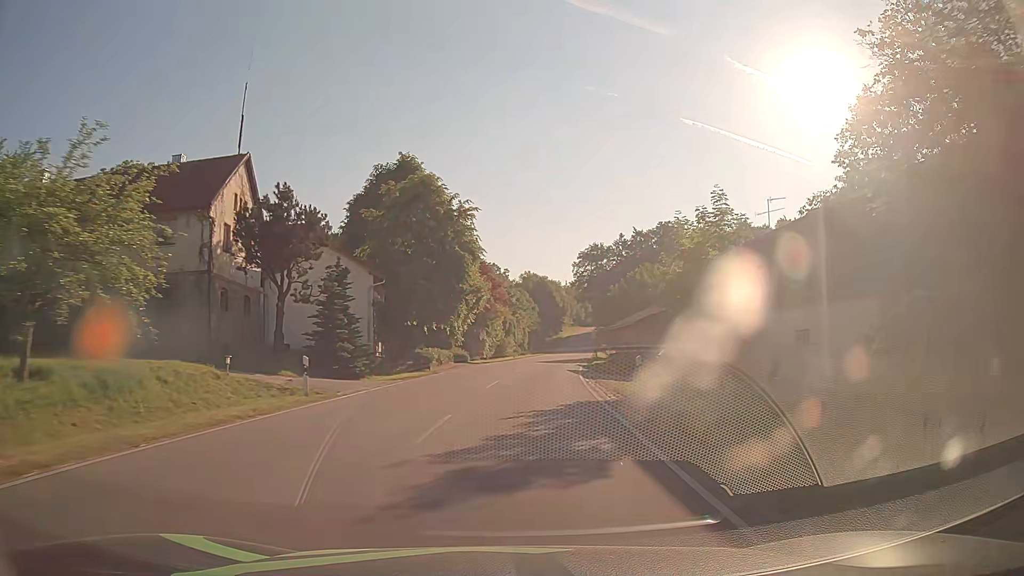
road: tertiary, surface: asphalt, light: Day
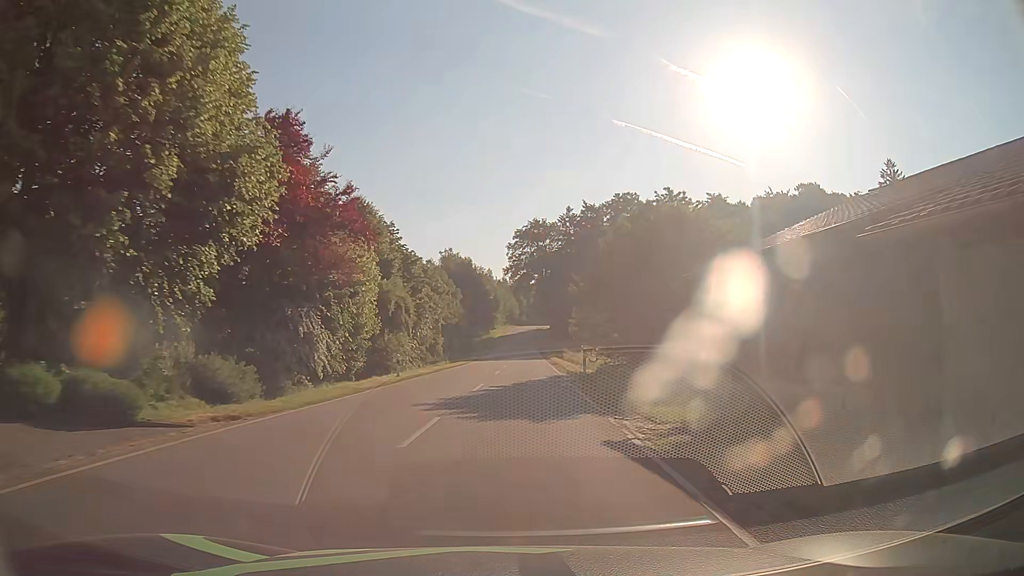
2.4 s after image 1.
(+2.3, +36.2) m; +7°
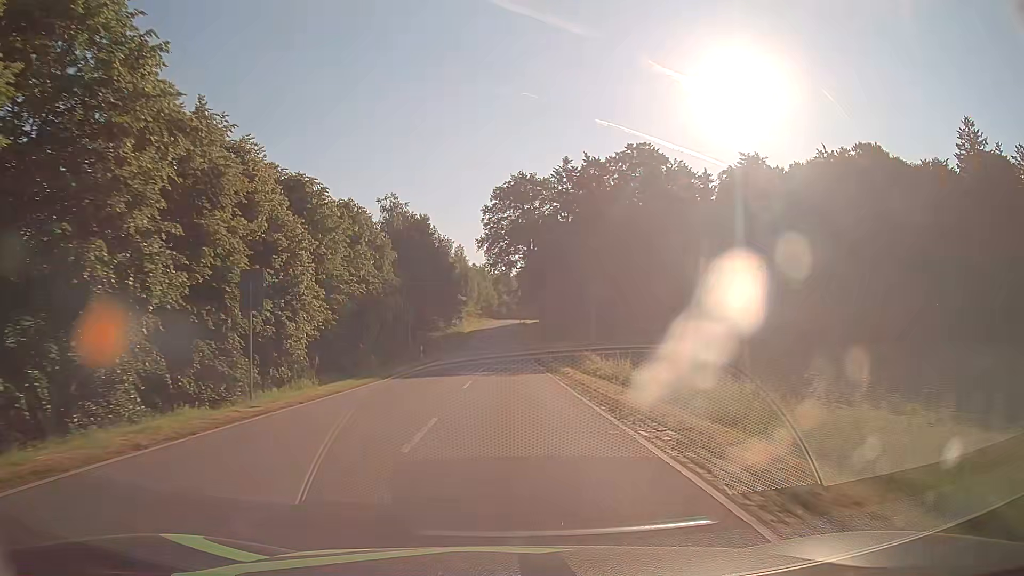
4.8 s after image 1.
(+0.6, +36.6) m; +2°
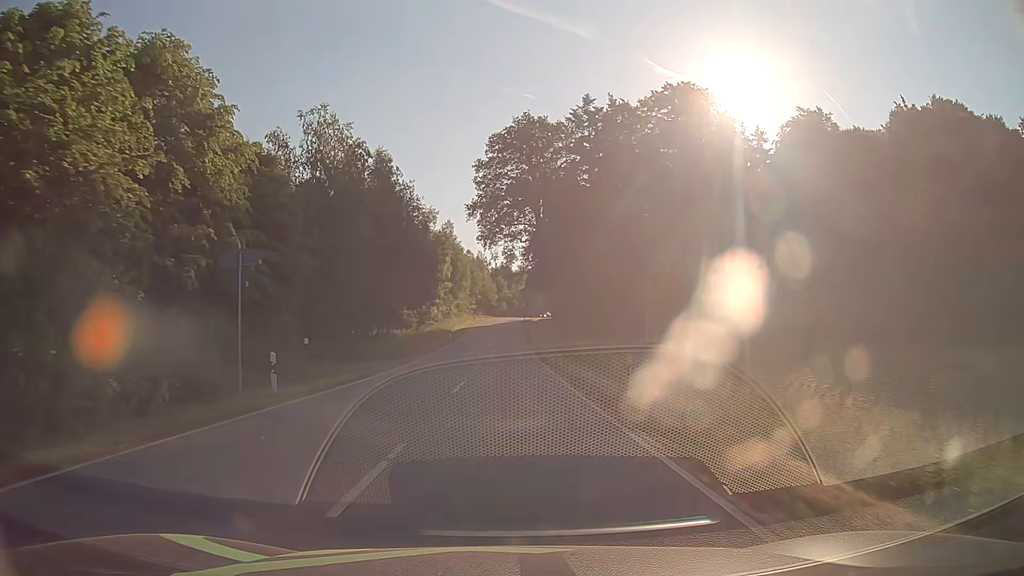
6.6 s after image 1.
(0.0, +27.5) m; 0°
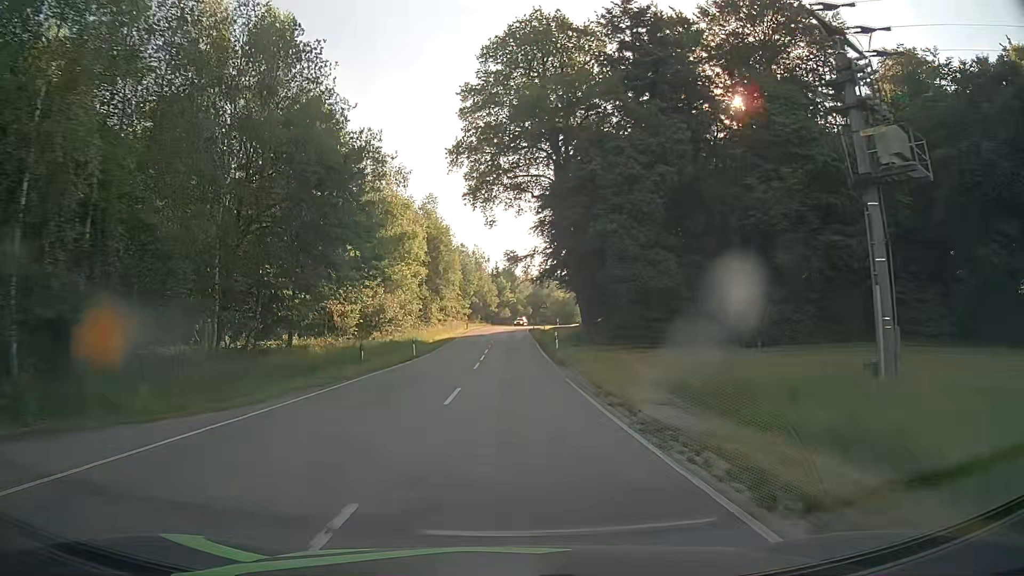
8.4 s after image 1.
(-0.1, +27.4) m; 0°
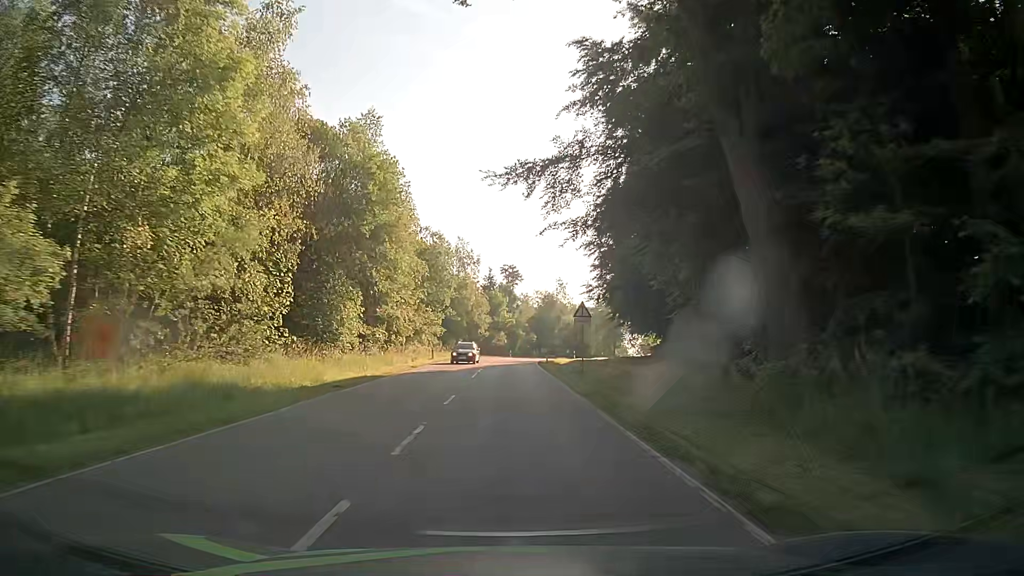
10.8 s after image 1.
(0.0, +35.9) m; 0°
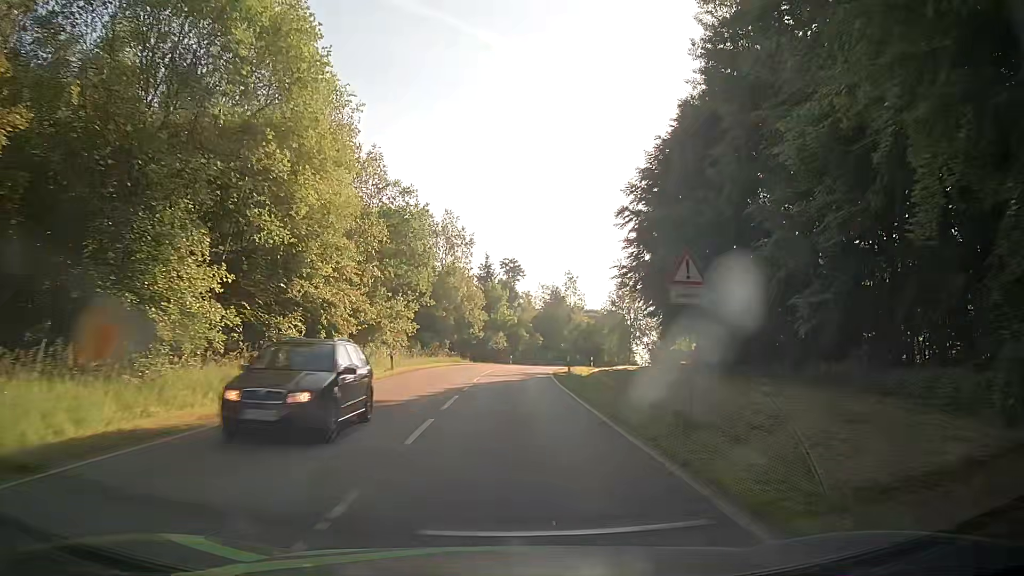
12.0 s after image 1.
(+0.1, +17.8) m; +1°
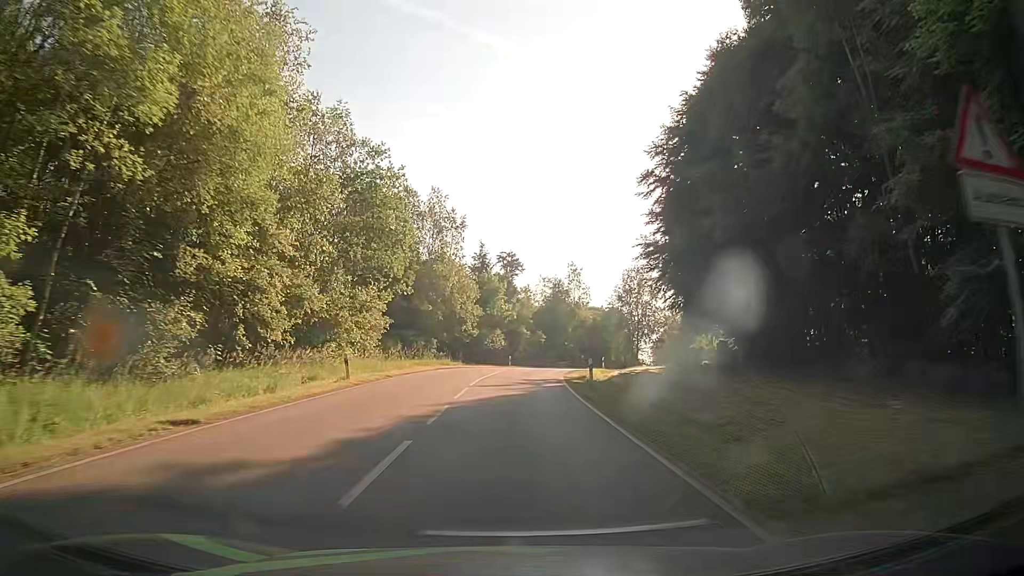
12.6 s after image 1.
(-0.1, +8.9) m; 0°
(0, +10) (0, +20) (+1, +30) (+2, +40) (+3, +50) (+6, +60) (+9, +69) (+13, +78) (+17, +87) (+23, +95) m
